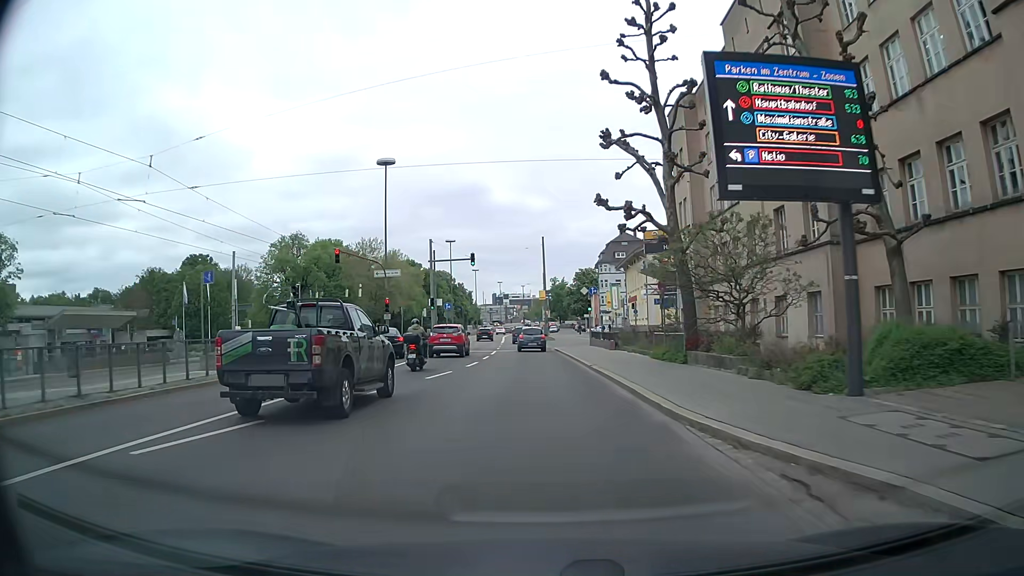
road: secondary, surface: asphalt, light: Day
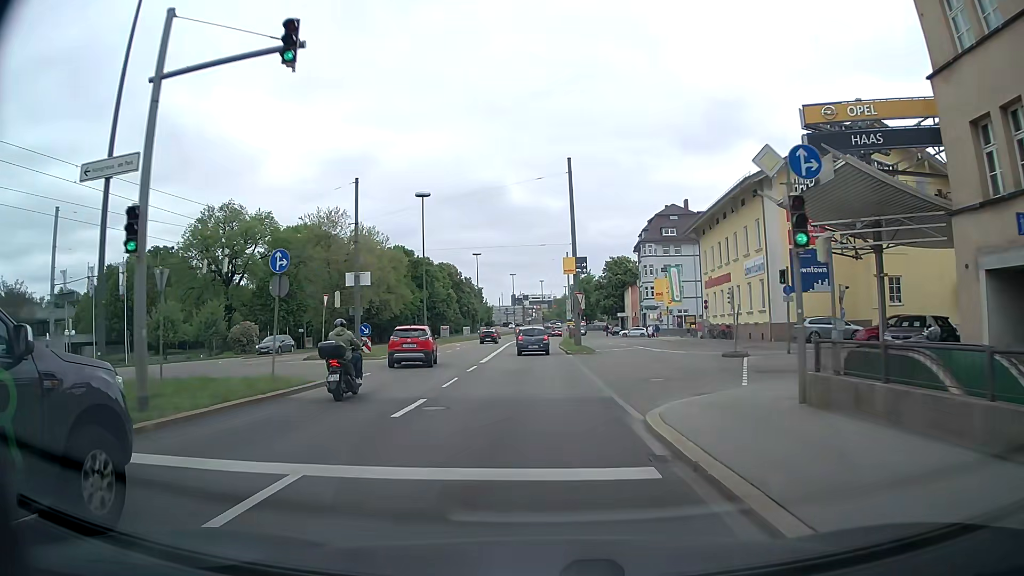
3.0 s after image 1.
(-0.2, +36.3) m; -1°
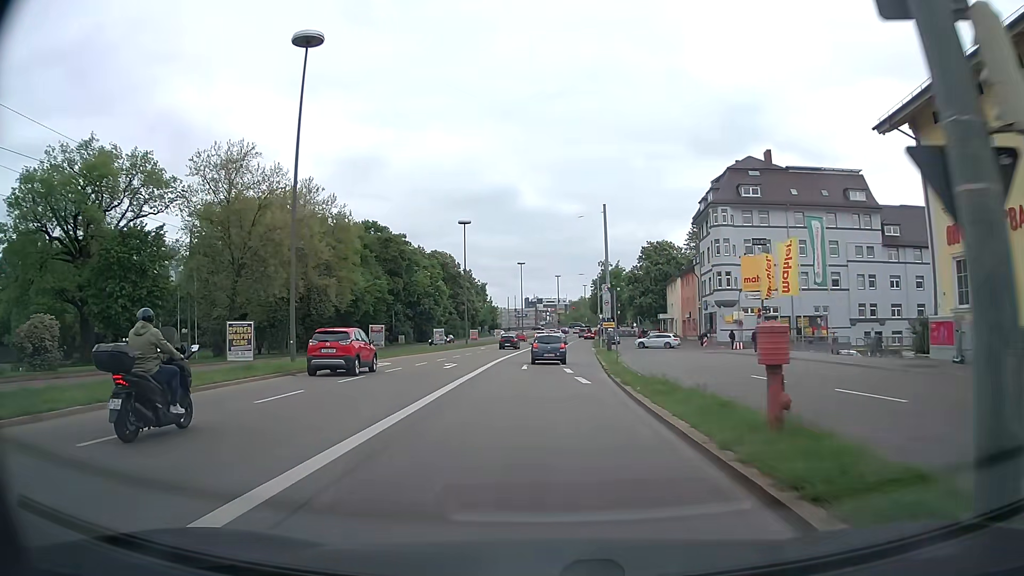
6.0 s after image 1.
(-0.4, +36.7) m; -1°
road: tertiary
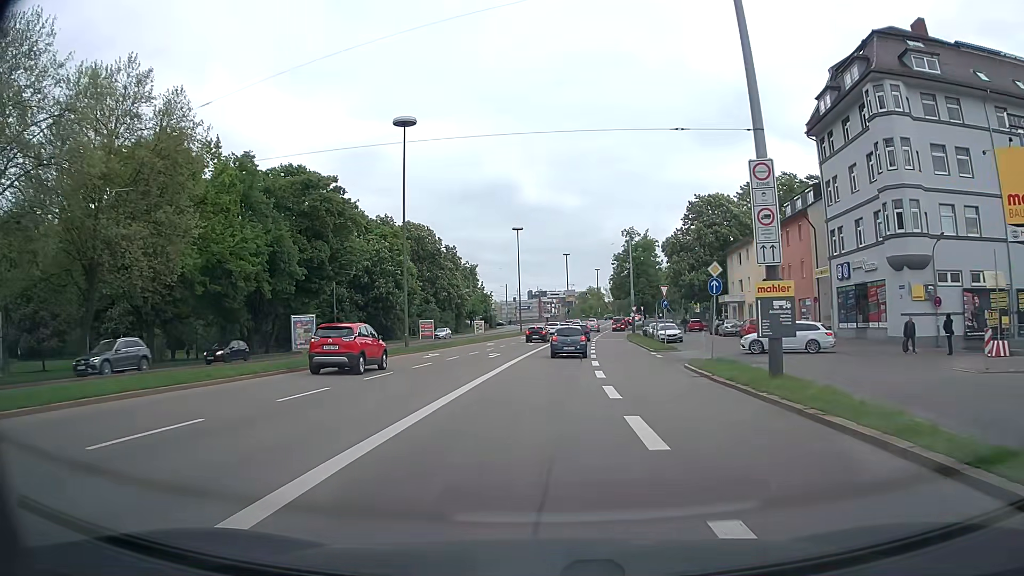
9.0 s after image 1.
(-0.2, +36.1) m; 0°
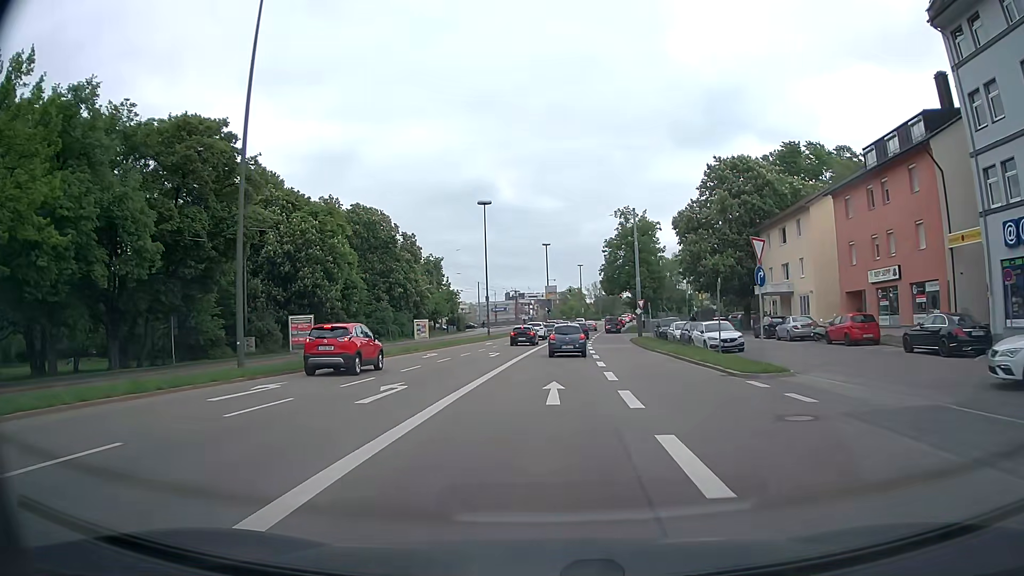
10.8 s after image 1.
(+0.4, +20.4) m; +2°
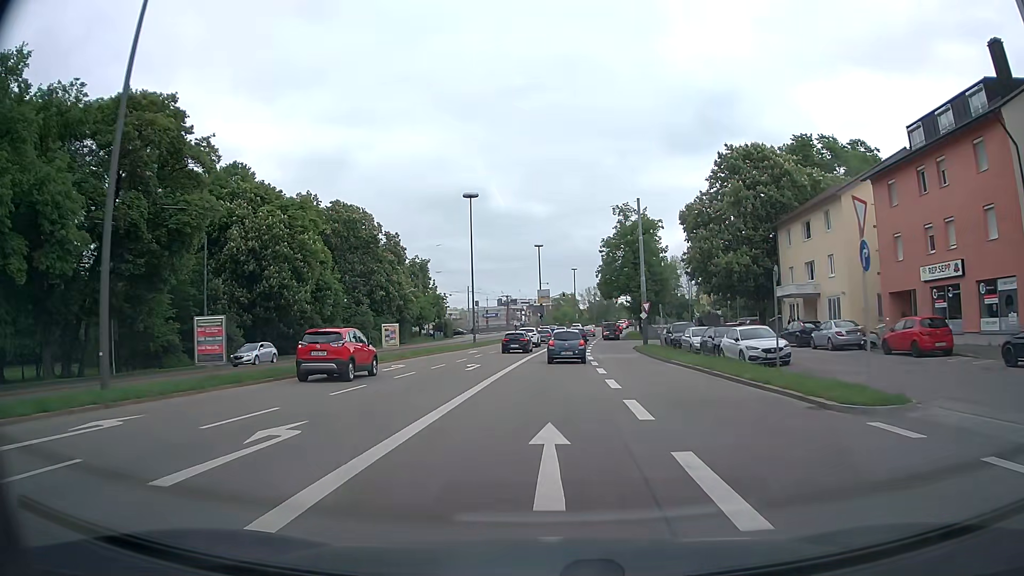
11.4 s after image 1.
(0.0, +6.8) m; 0°
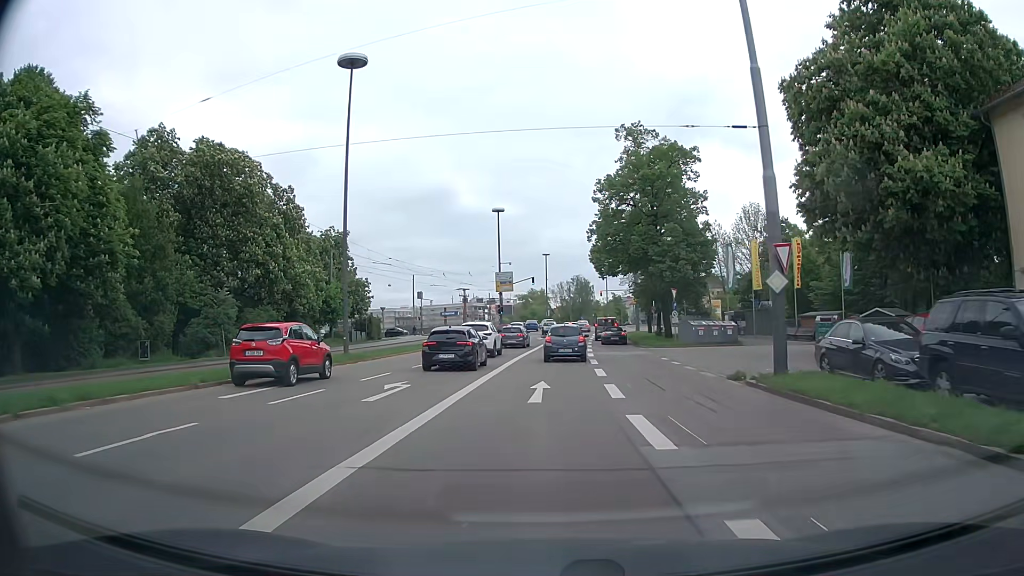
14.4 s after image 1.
(+0.9, +32.7) m; +3°
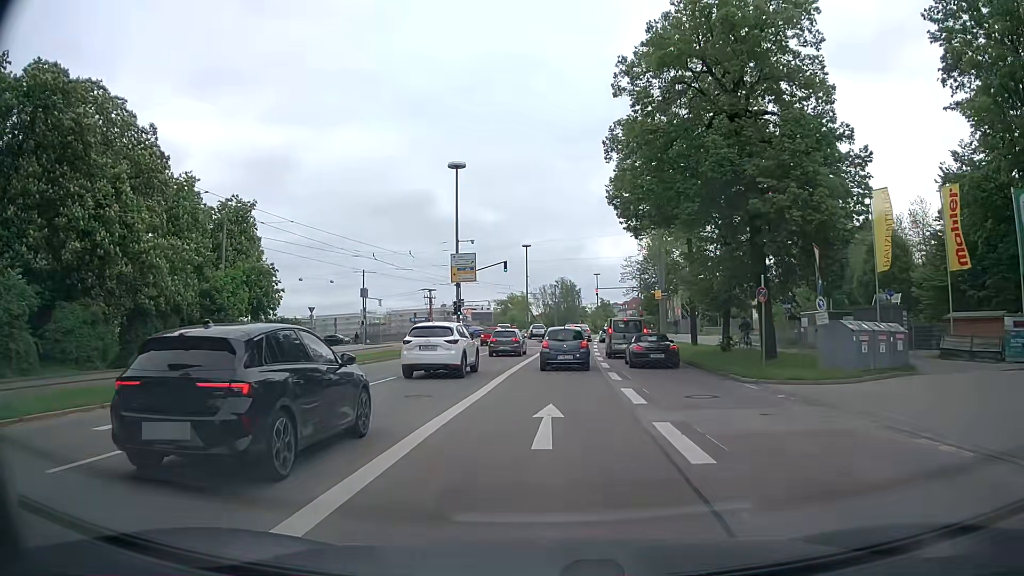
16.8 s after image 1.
(+0.3, +24.6) m; +2°
